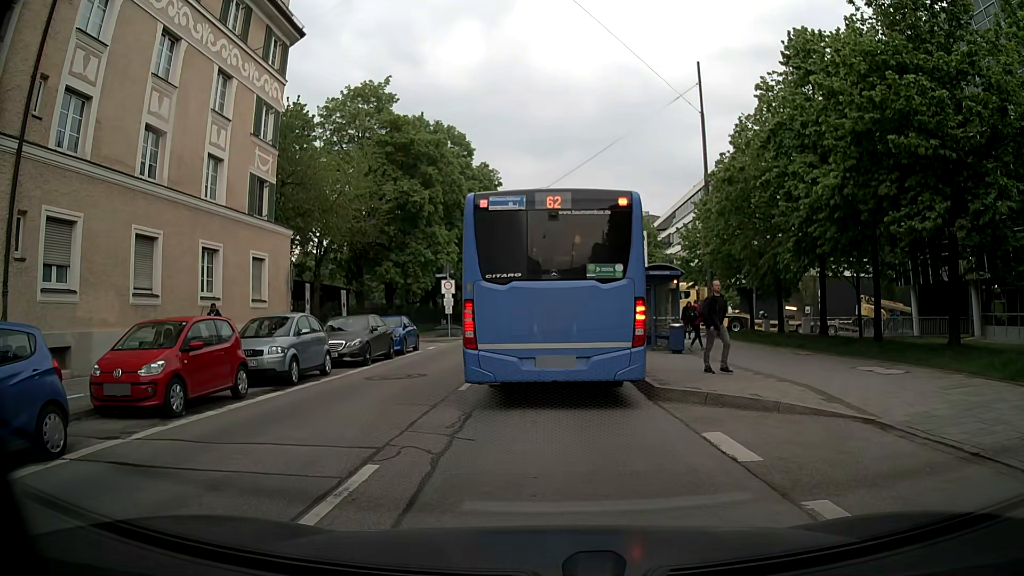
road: tertiary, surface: asphalt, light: Day
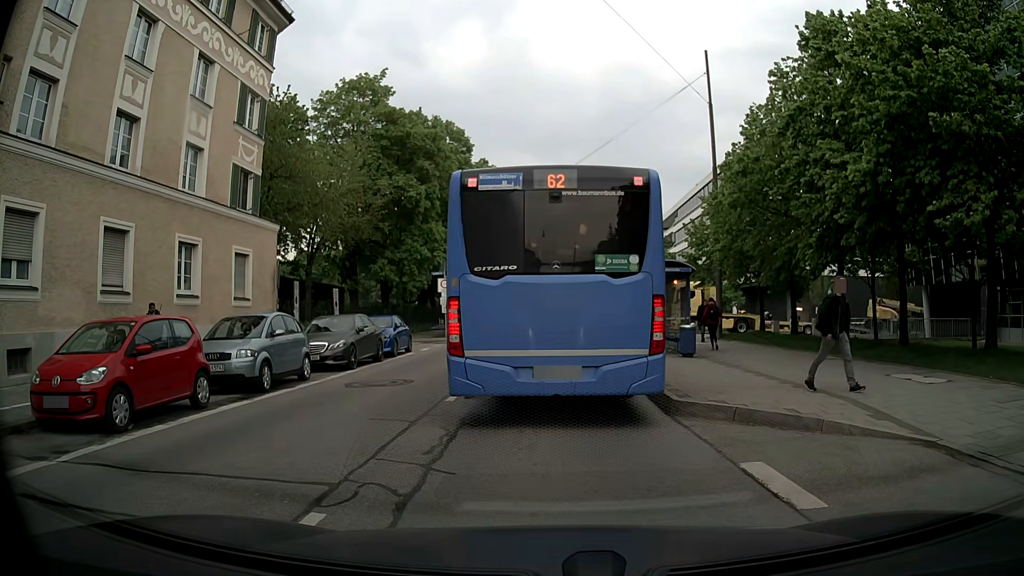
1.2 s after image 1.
(0.0, +1.5) m; -2°
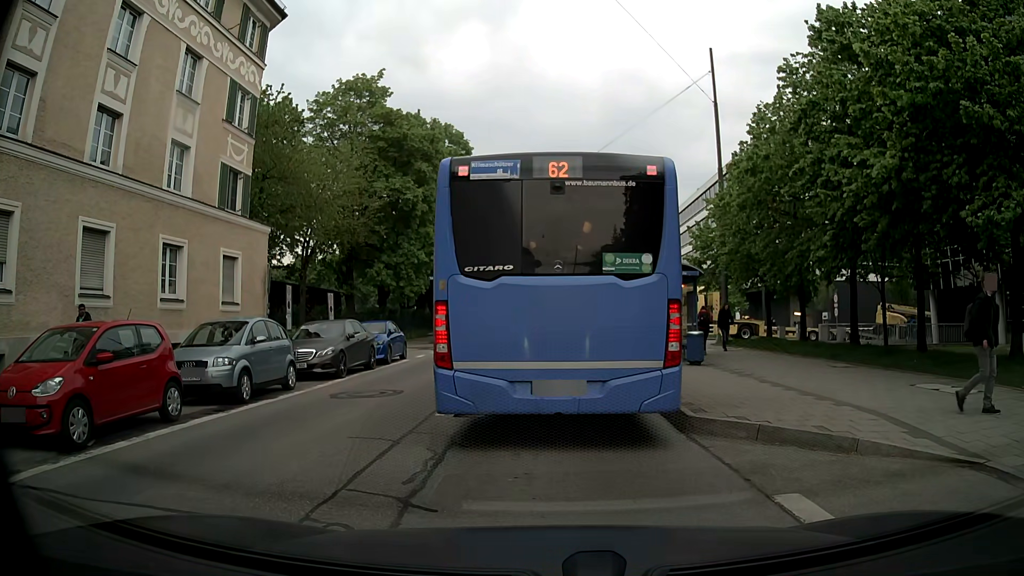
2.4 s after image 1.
(0.0, +1.0) m; 0°
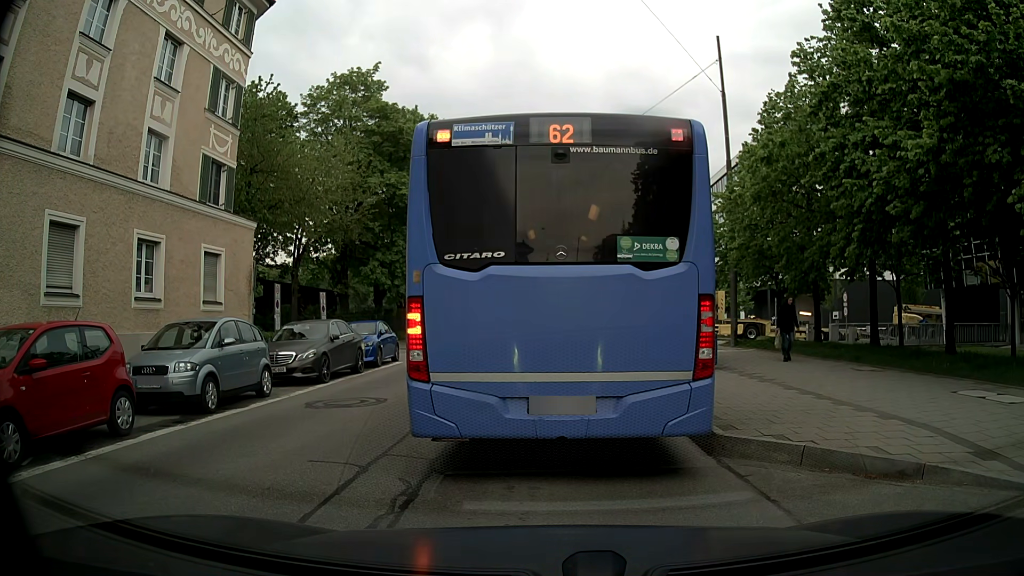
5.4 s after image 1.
(0.0, +1.4) m; 0°
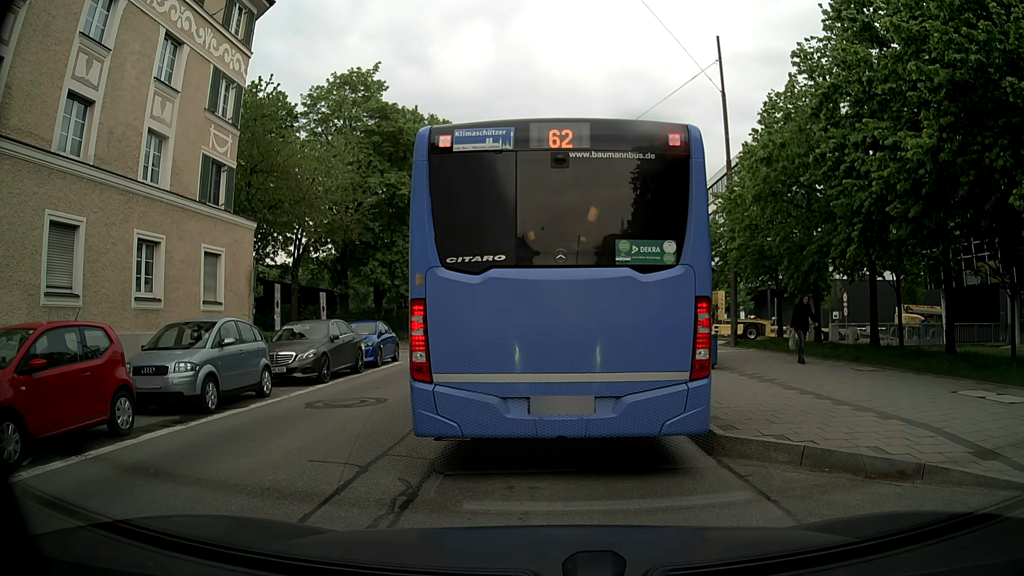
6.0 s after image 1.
(0.0, 0.0) m; 0°
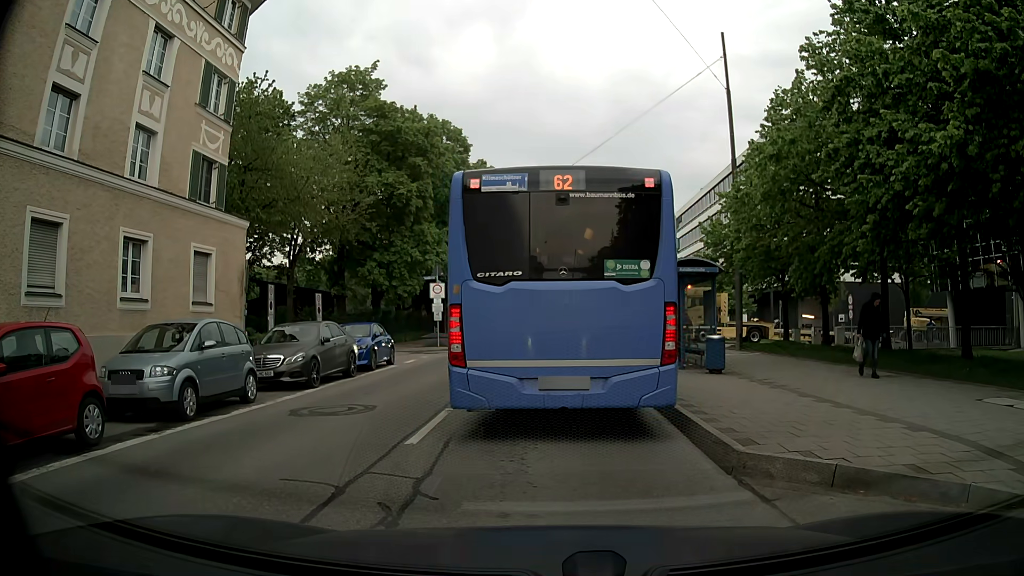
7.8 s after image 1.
(0.0, +0.7) m; 0°
